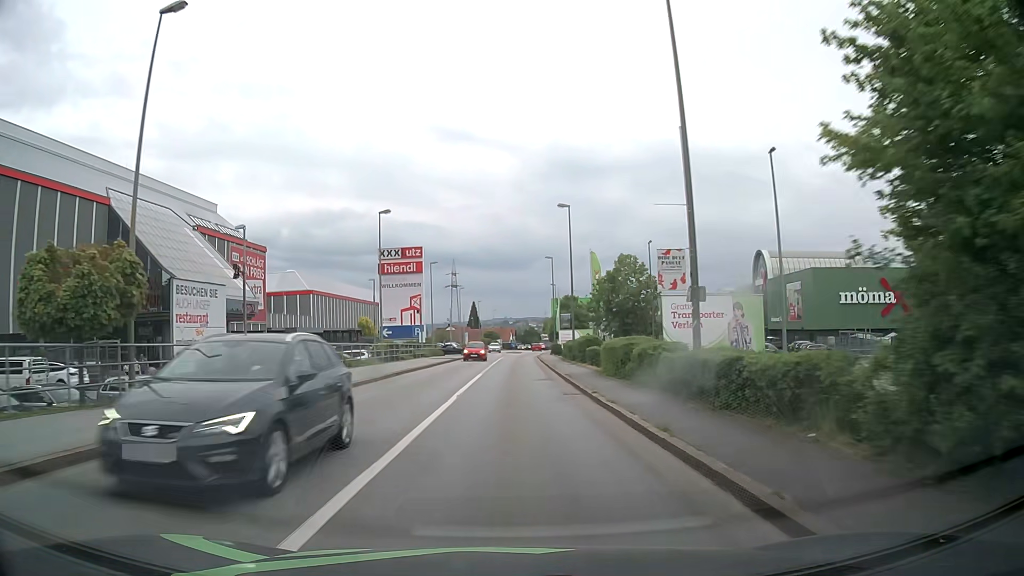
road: tertiary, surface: asphalt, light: Day
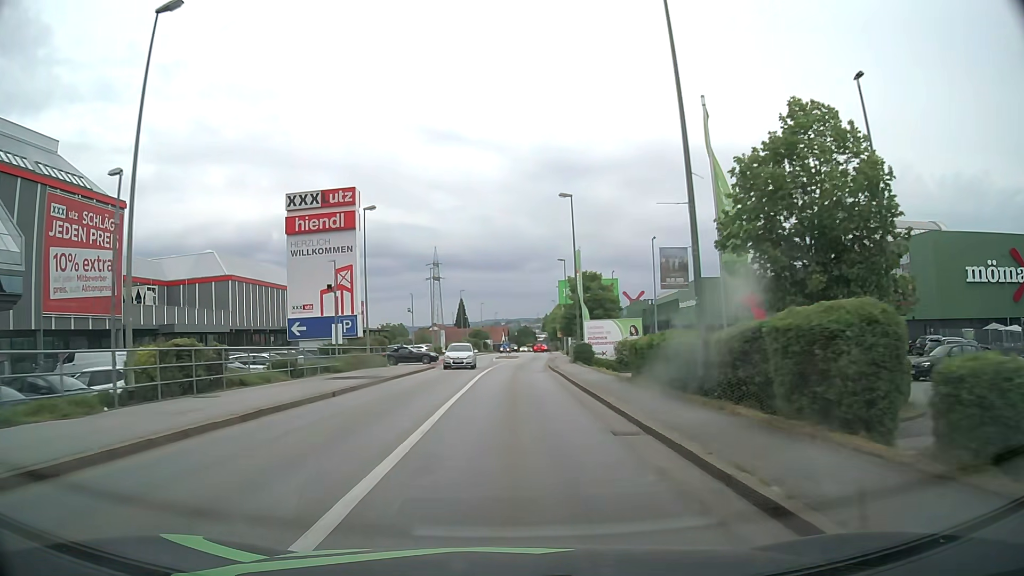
(+0.2, +30.2) m; 0°
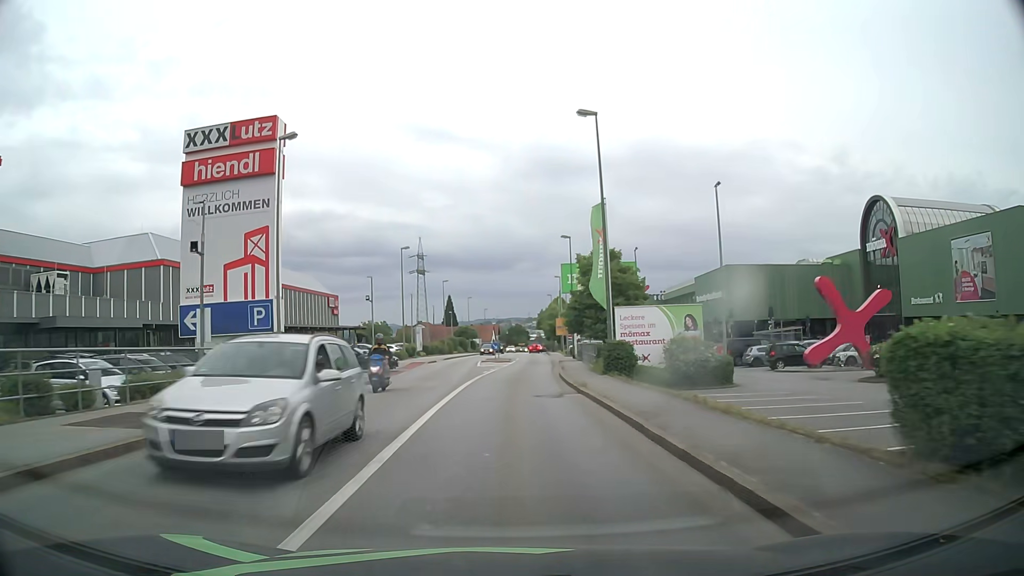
(+0.1, +15.2) m; +1°
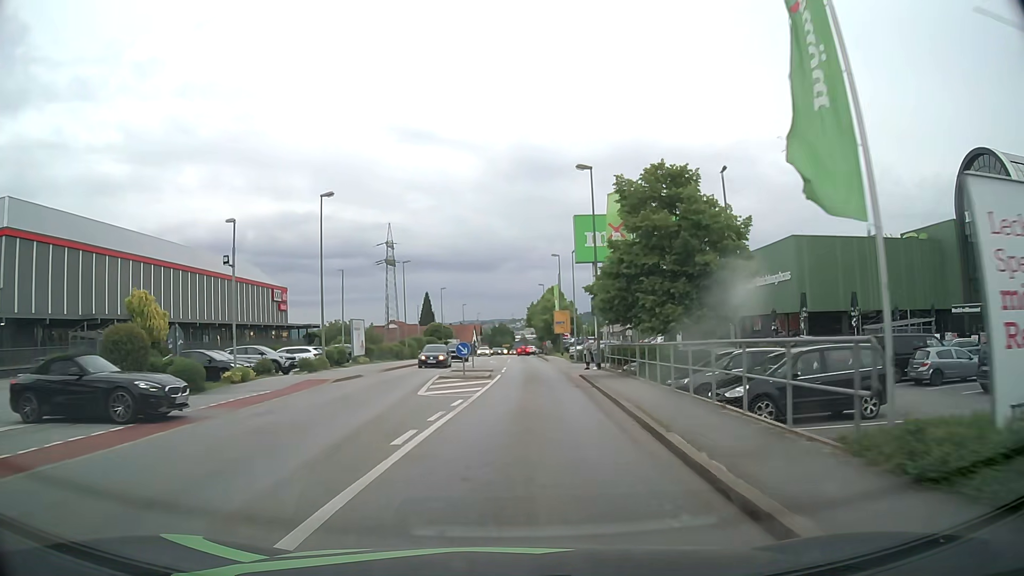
(+0.2, +22.8) m; +1°
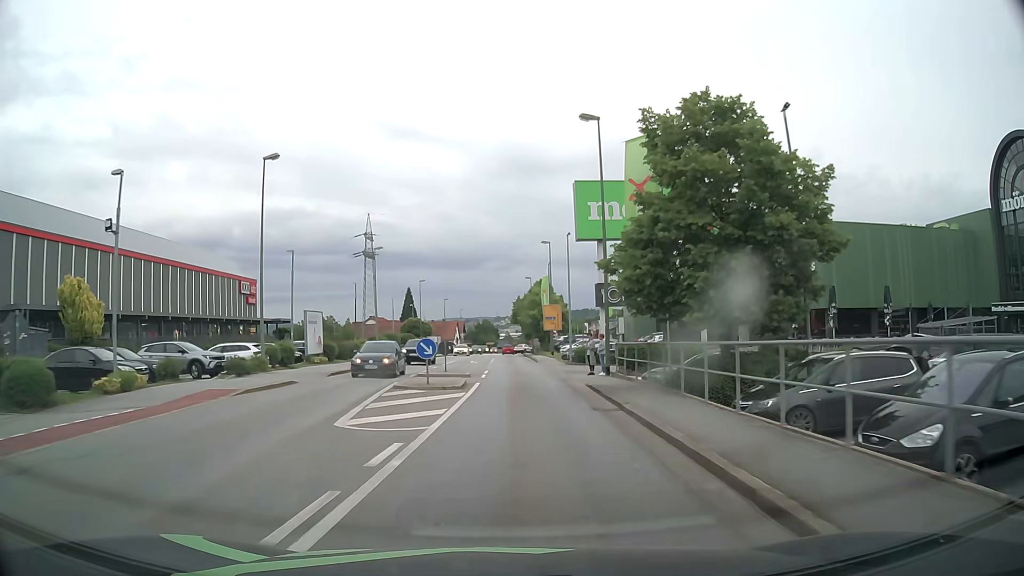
(+0.1, +7.6) m; +1°
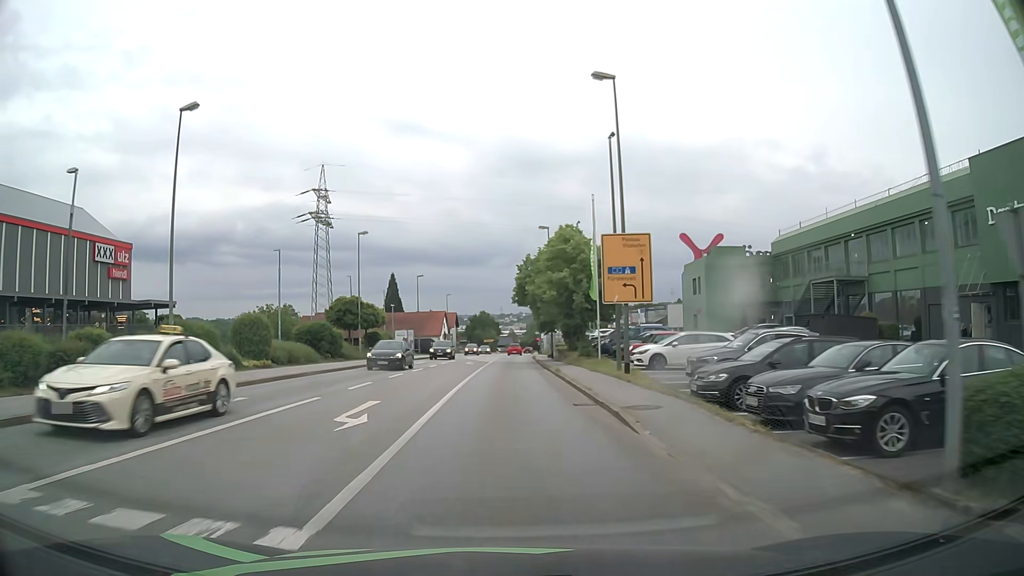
(+0.4, +38.0) m; 0°
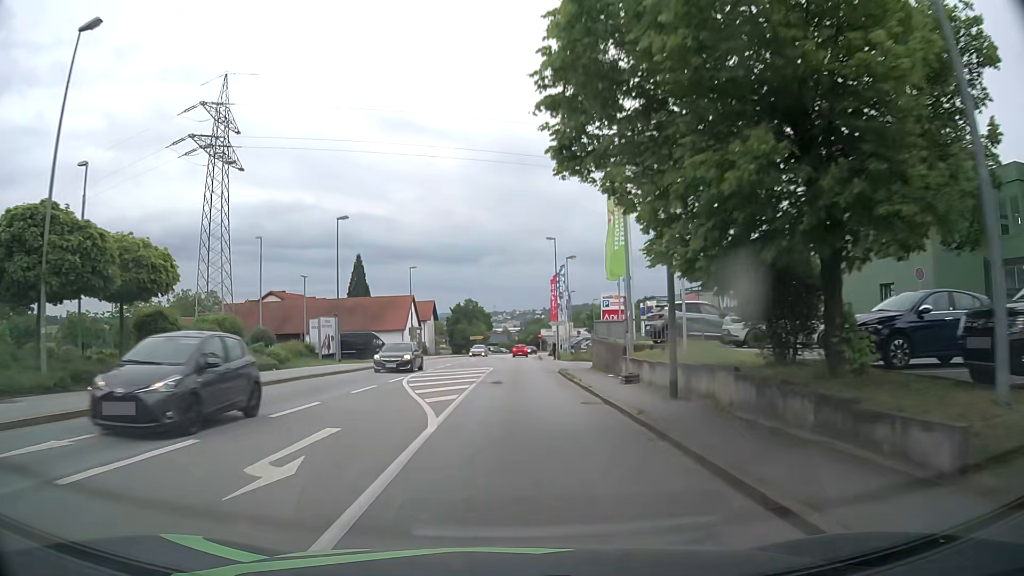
(-0.1, +38.1) m; 0°
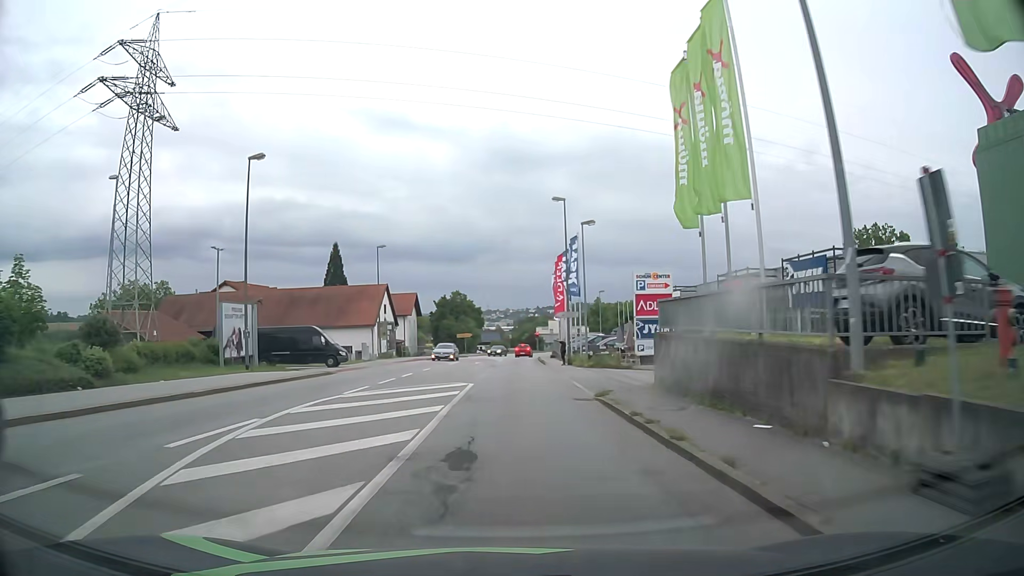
(+0.1, +15.3) m; +1°
